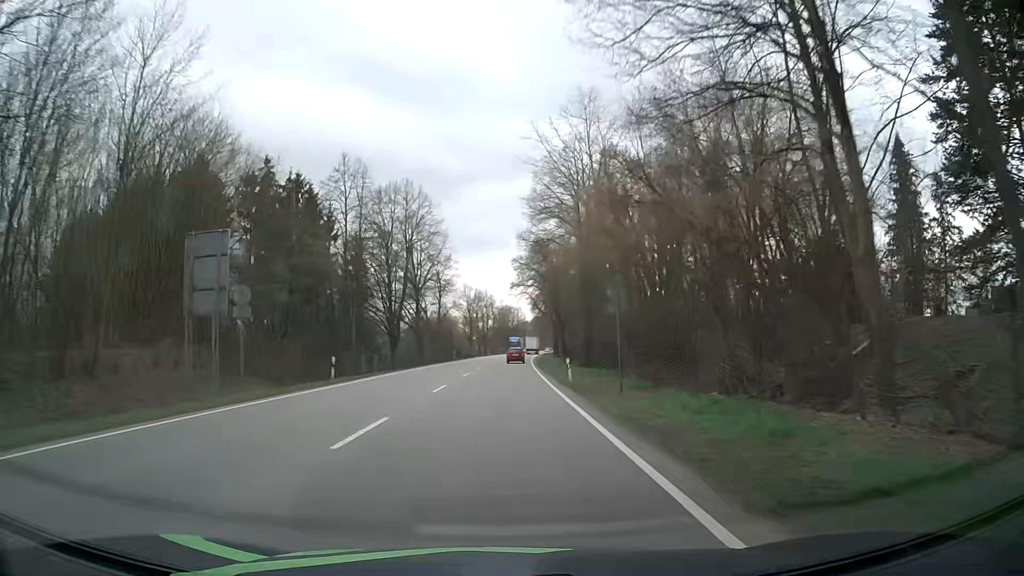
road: primary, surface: asphalt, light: Day
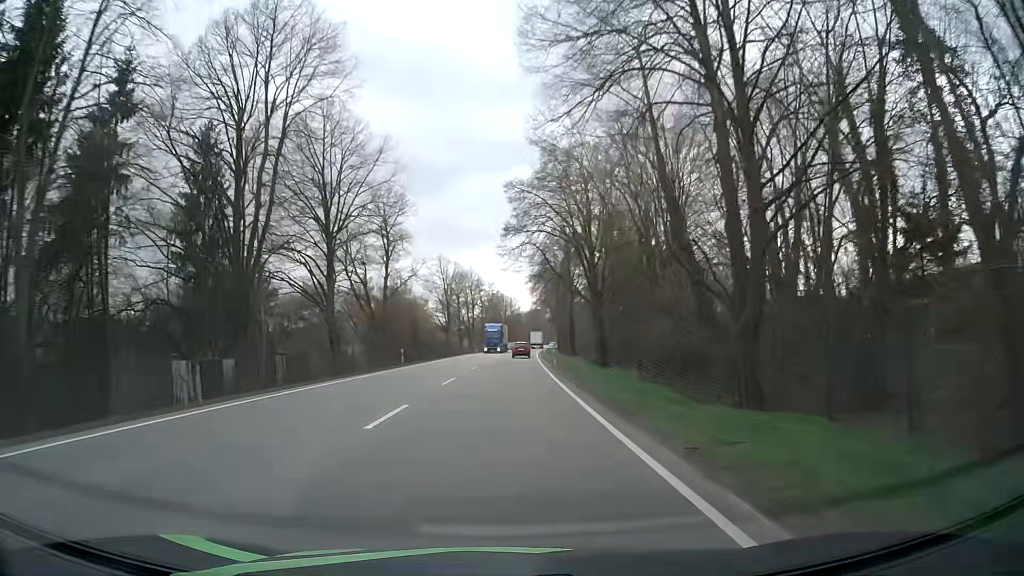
(+0.3, +34.3) m; +1°
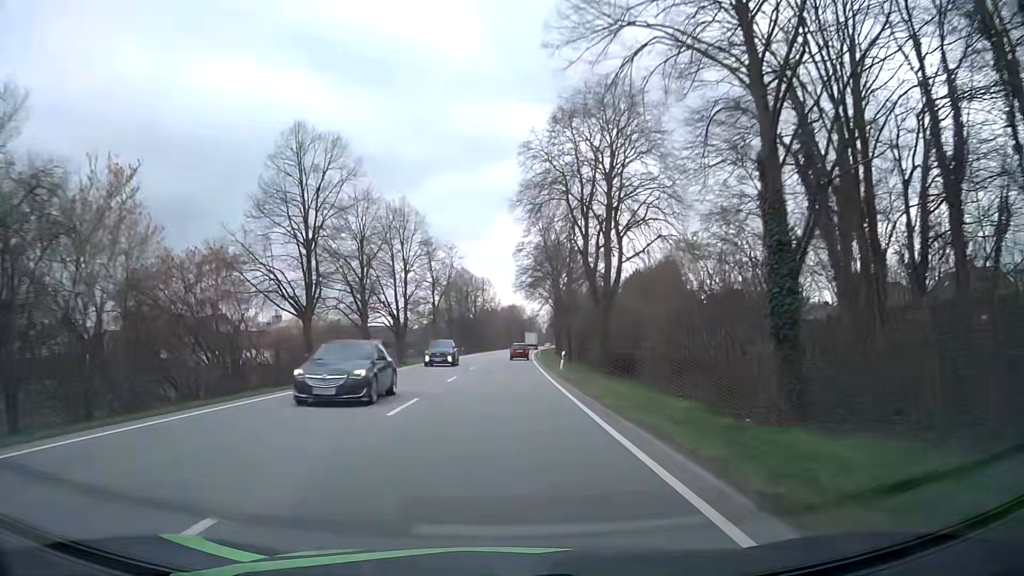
(+1.2, +57.3) m; +2°
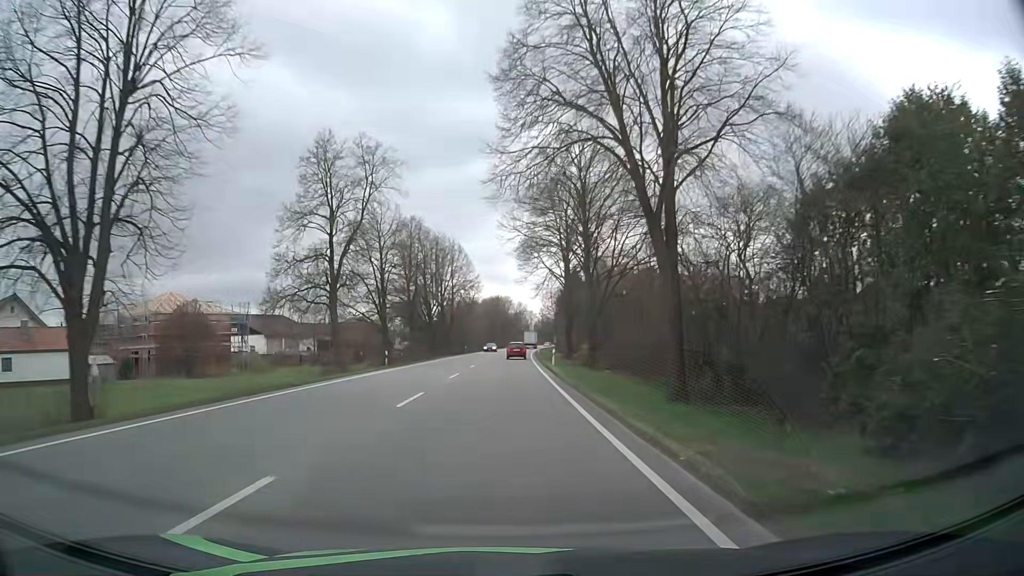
(+0.7, +45.9) m; +2°
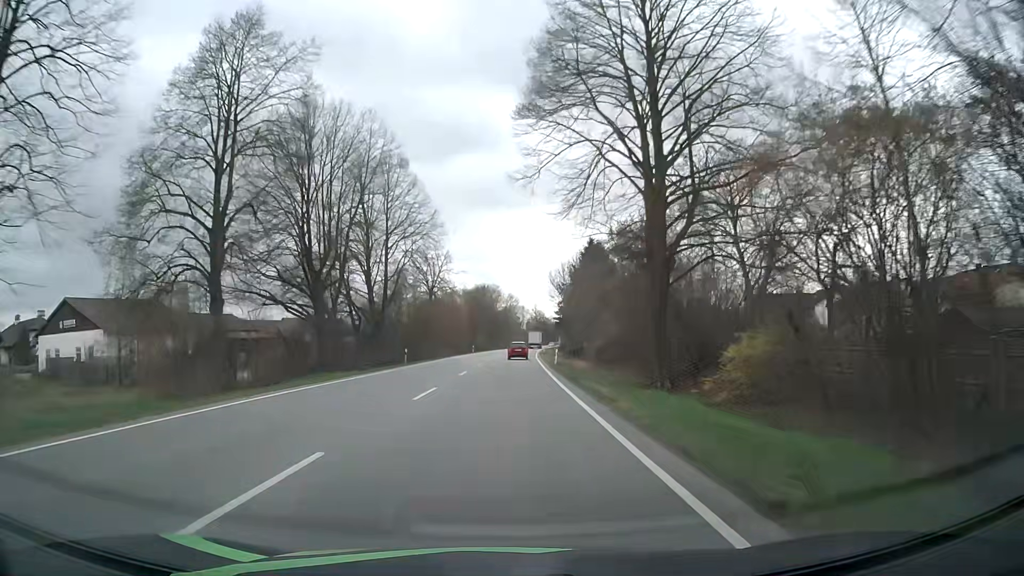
(+0.4, +46.0) m; +1°
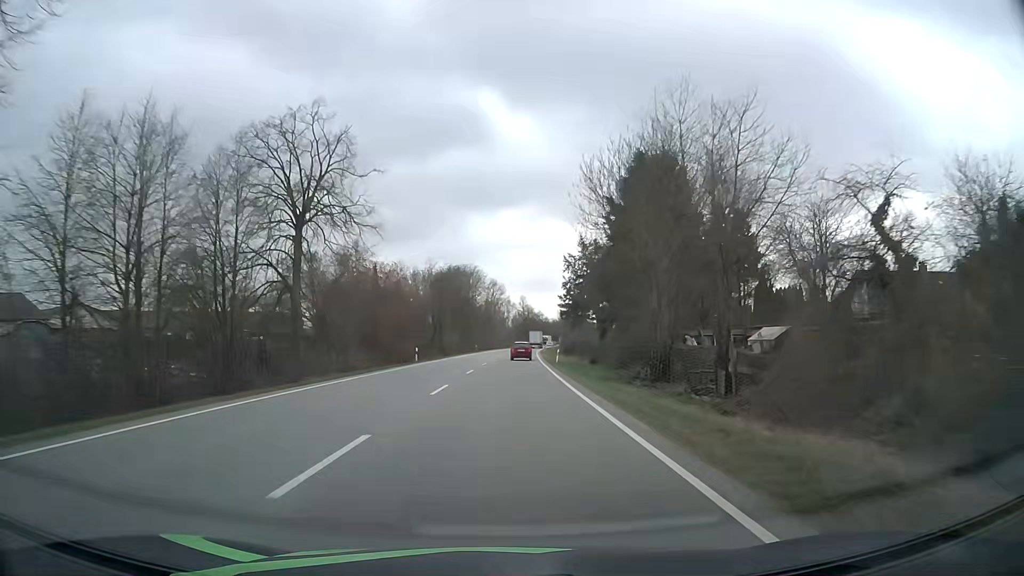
(0.0, +46.2) m; +1°
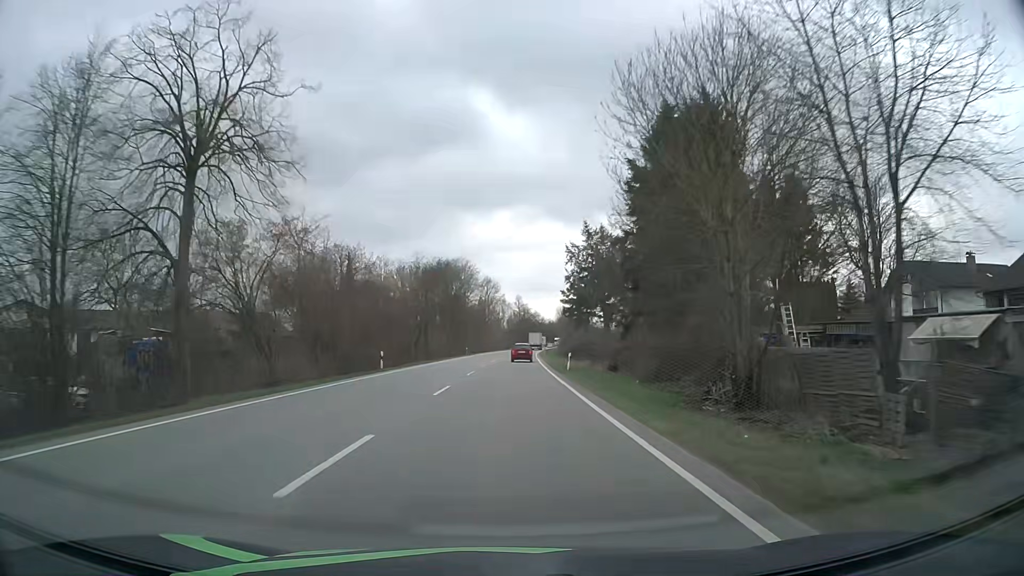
(0.0, +11.6) m; 0°
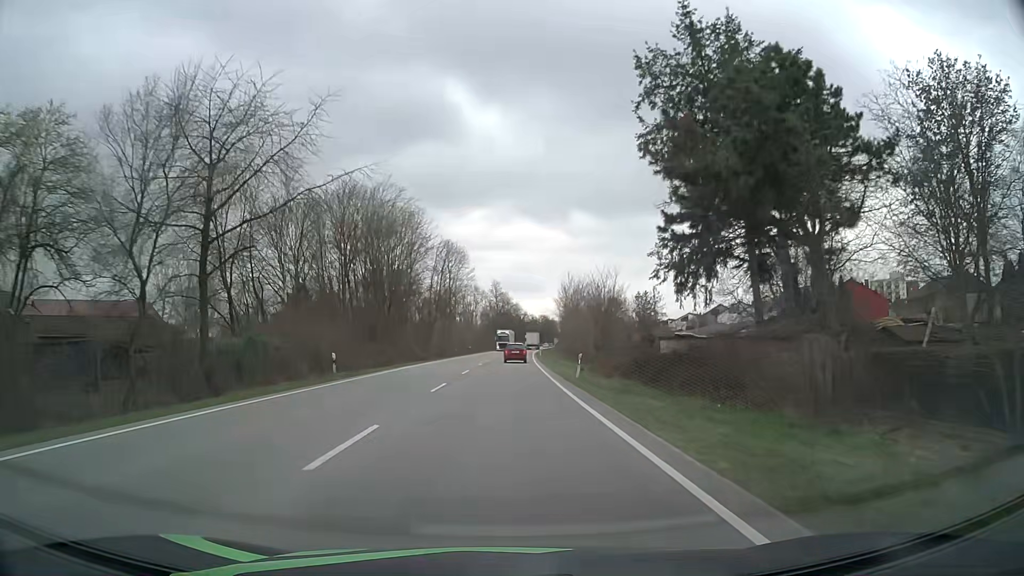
(+1.0, +58.2) m; +2°
(0, +10) (0, +20) (0, +30) (0, +40) (+1, +50) (+1, +60) (+1, +70) (+2, +80) (+2, +90) (+2, +100) m
